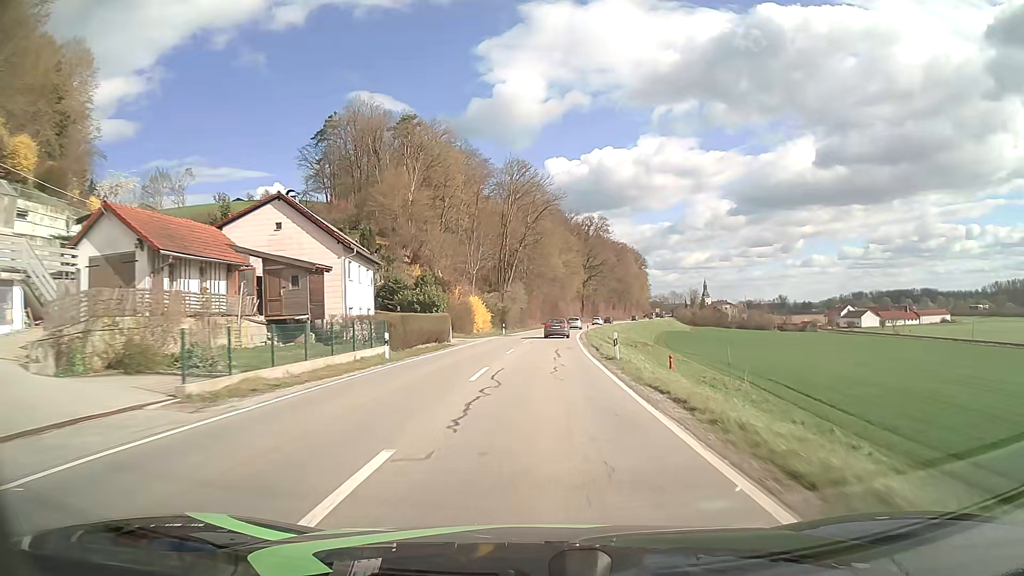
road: secondary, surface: asphalt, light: Day
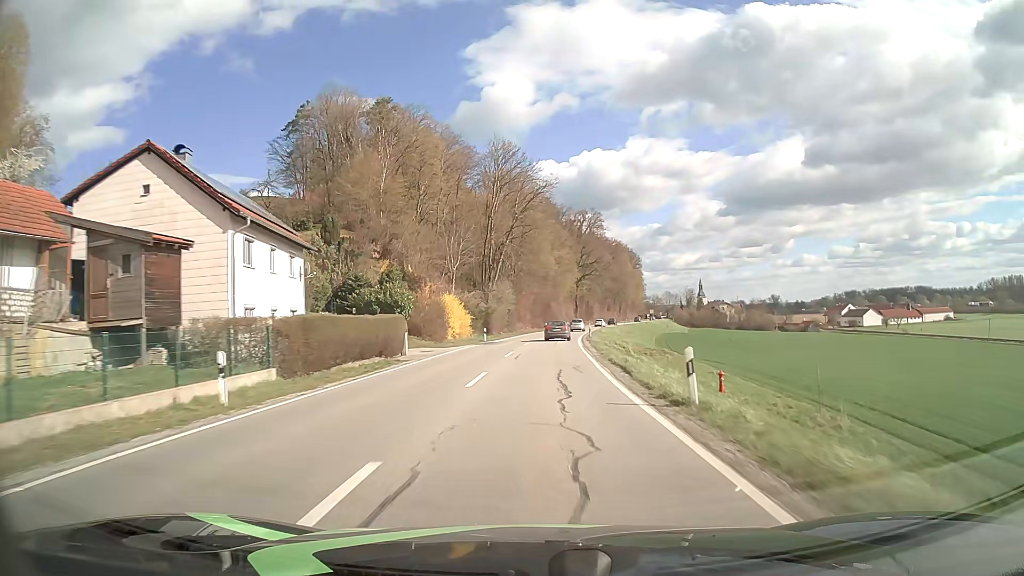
(+0.1, +12.4) m; +1°
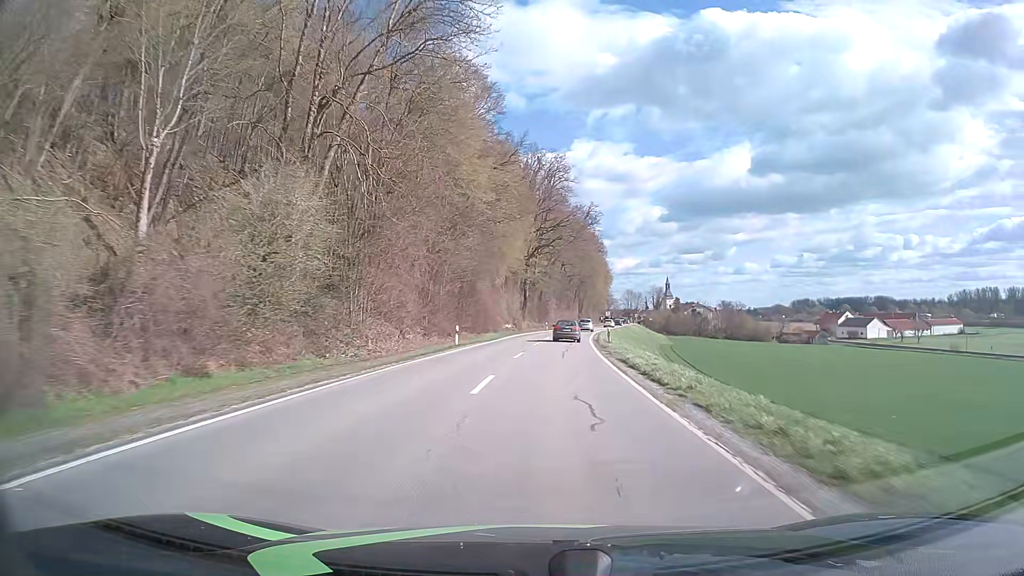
(+2.2, +62.3) m; +5°
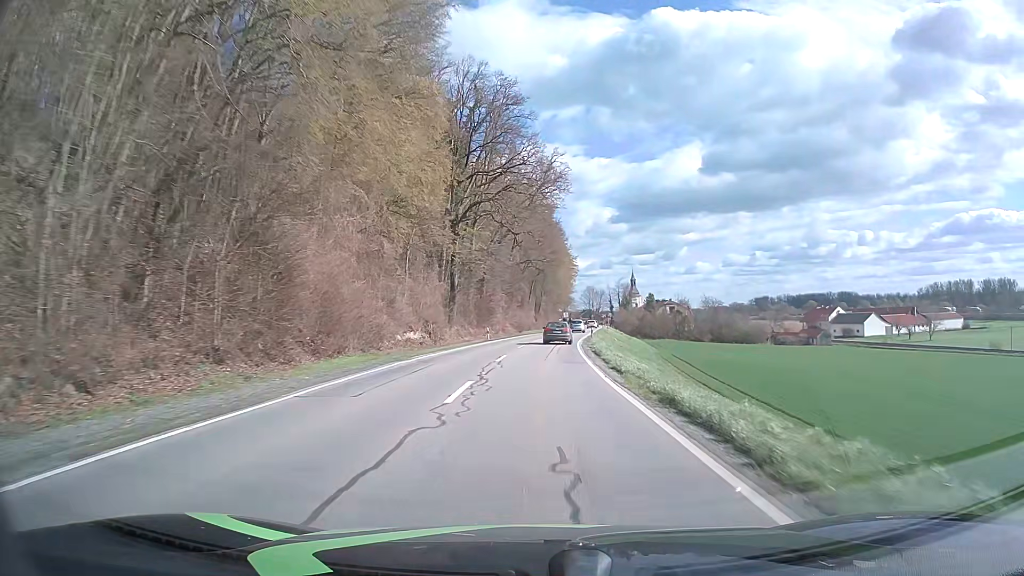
(+1.3, +37.0) m; +4°
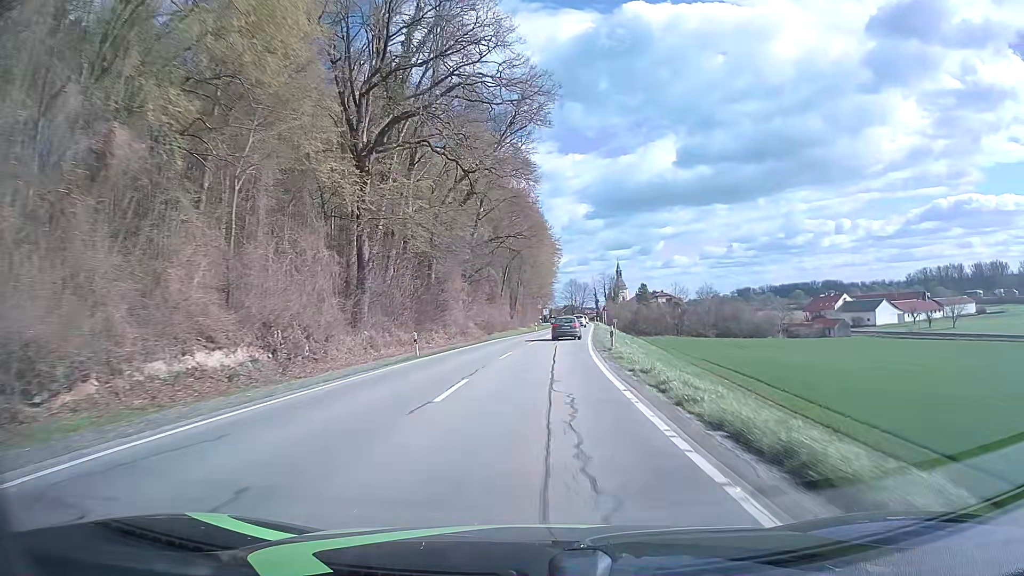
(+0.4, +24.5) m; +2°
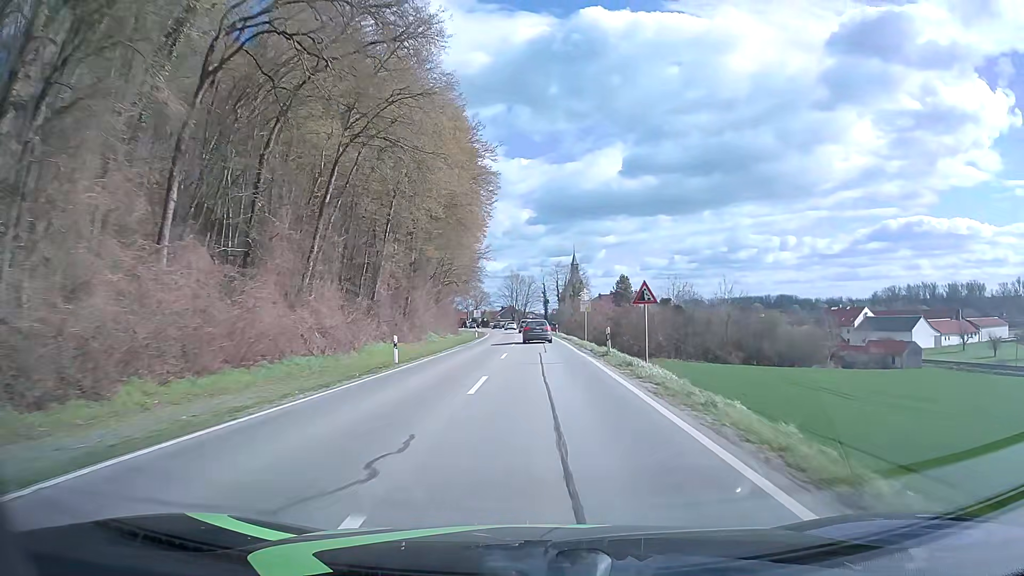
(+2.5, +58.5) m; +5°
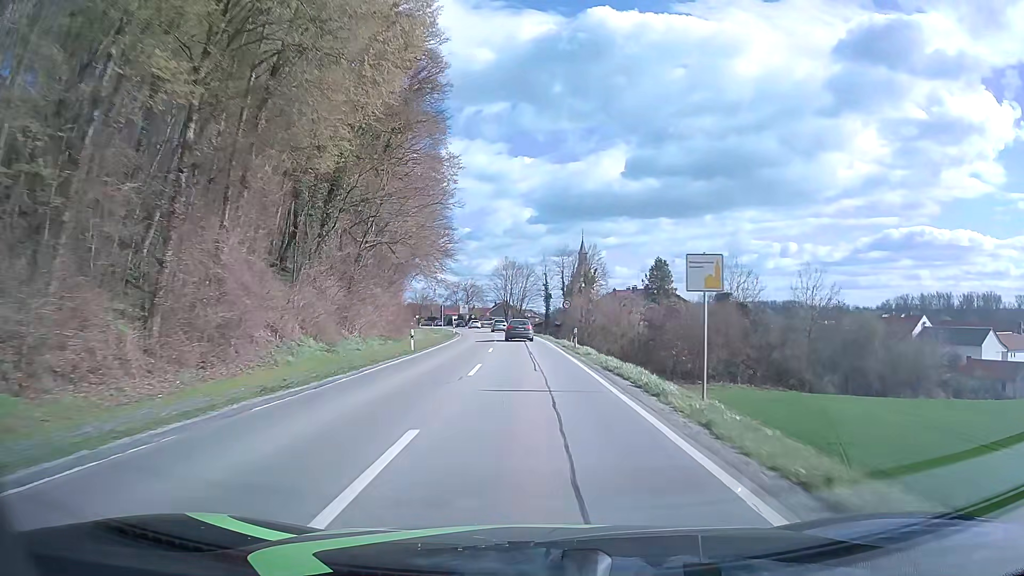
(+0.2, +32.6) m; 0°
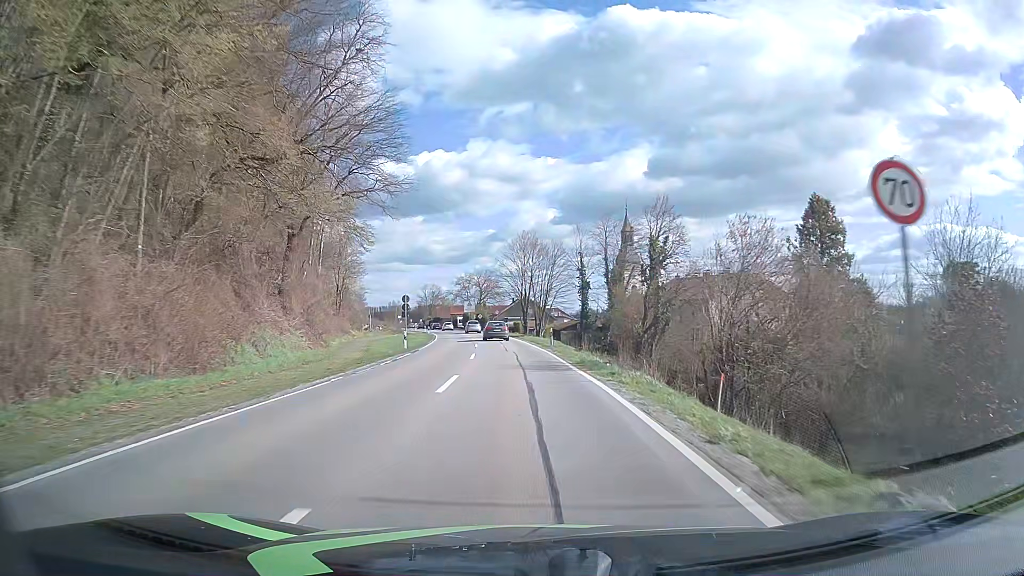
(-0.6, +39.7) m; -2°
(0, +10) (0, +20) (-1, +30) (-1, +40) (-2, +50) (-3, +60) (-5, +70) (-6, +80) (-8, +90) (-10, +99) m
